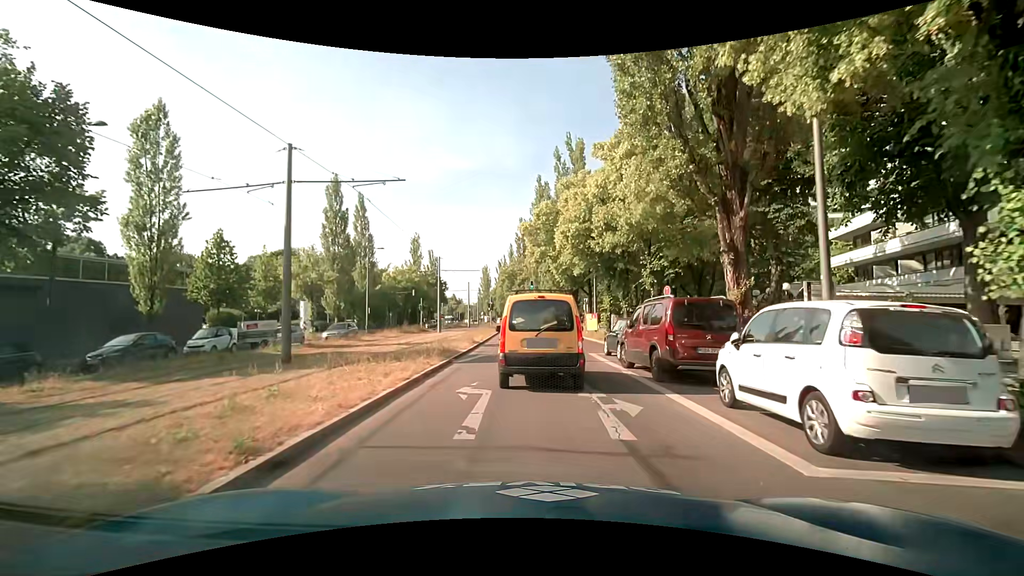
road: secondary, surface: asphalt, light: Day
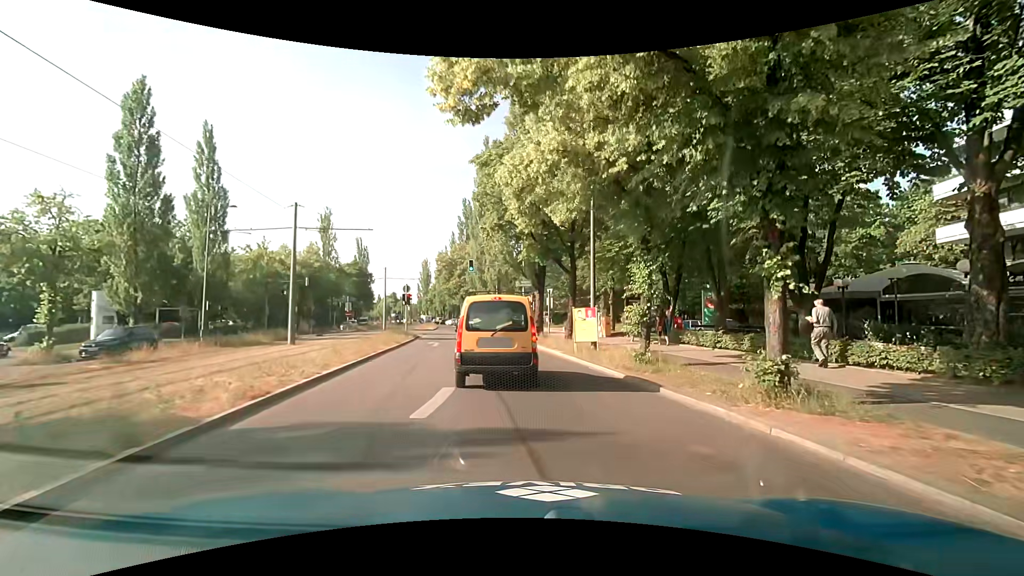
(+0.3, +20.6) m; +5°
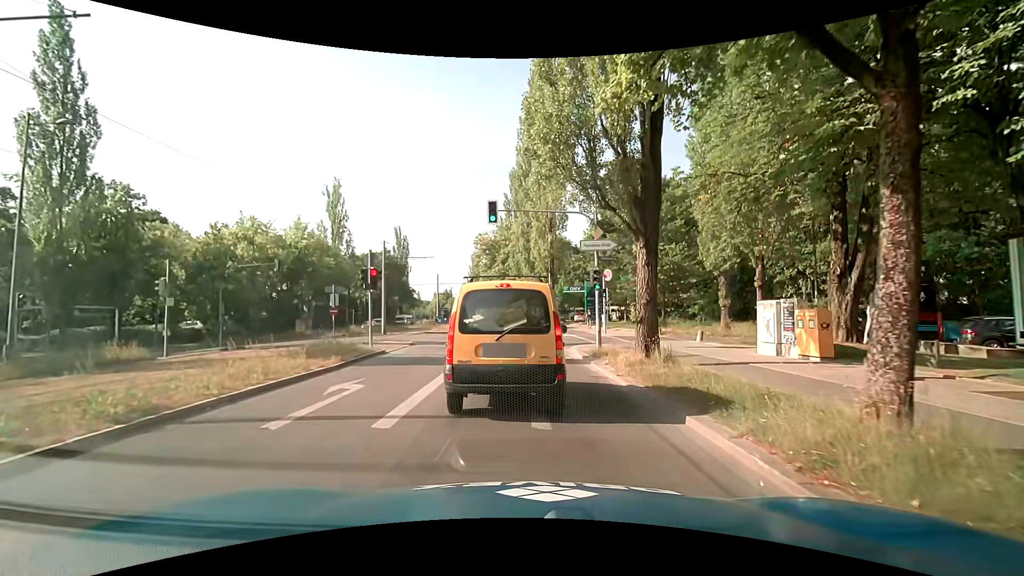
(-0.1, +18.8) m; -4°
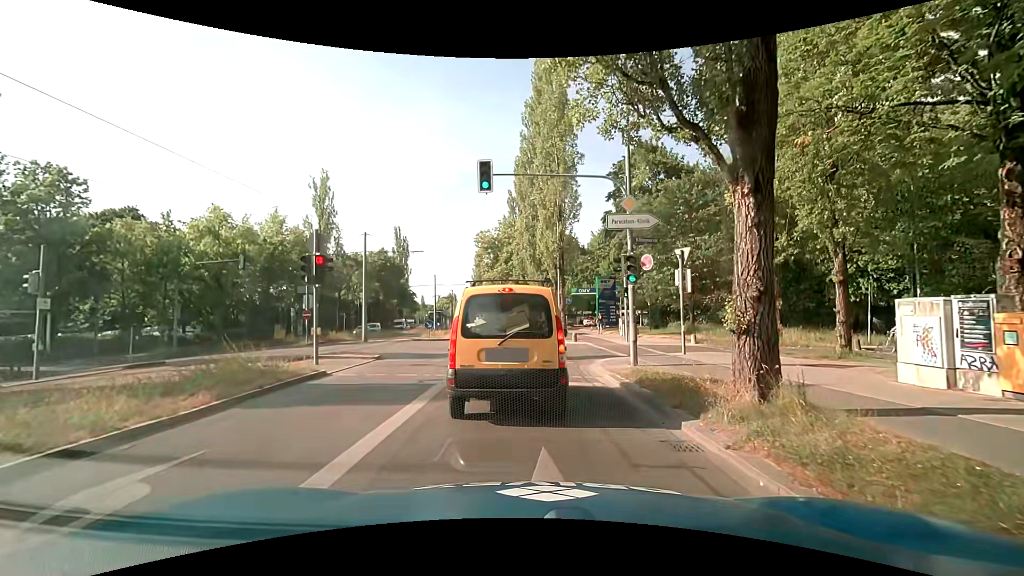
(-0.1, +5.6) m; -1°
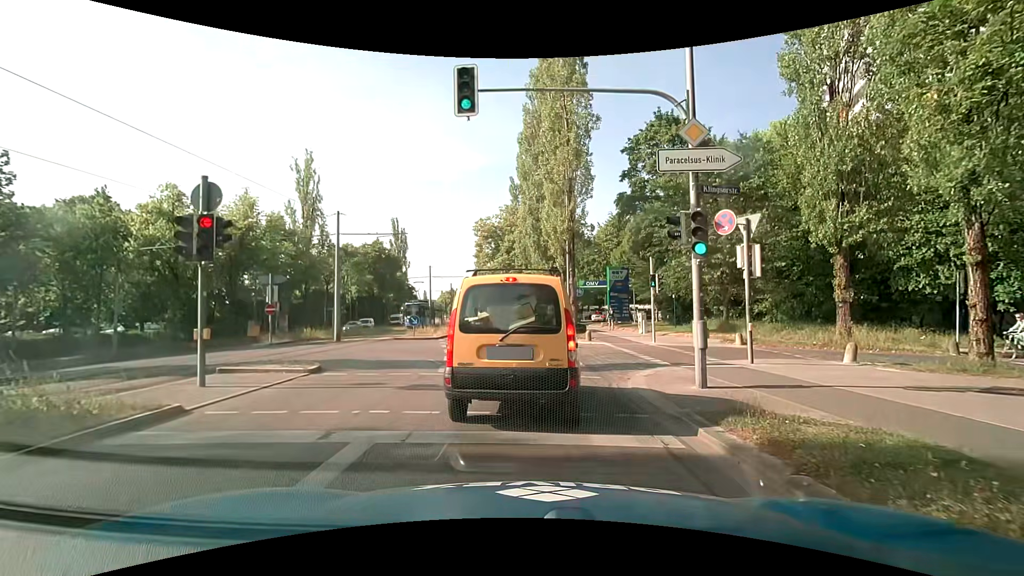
(0.0, +5.0) m; -1°
